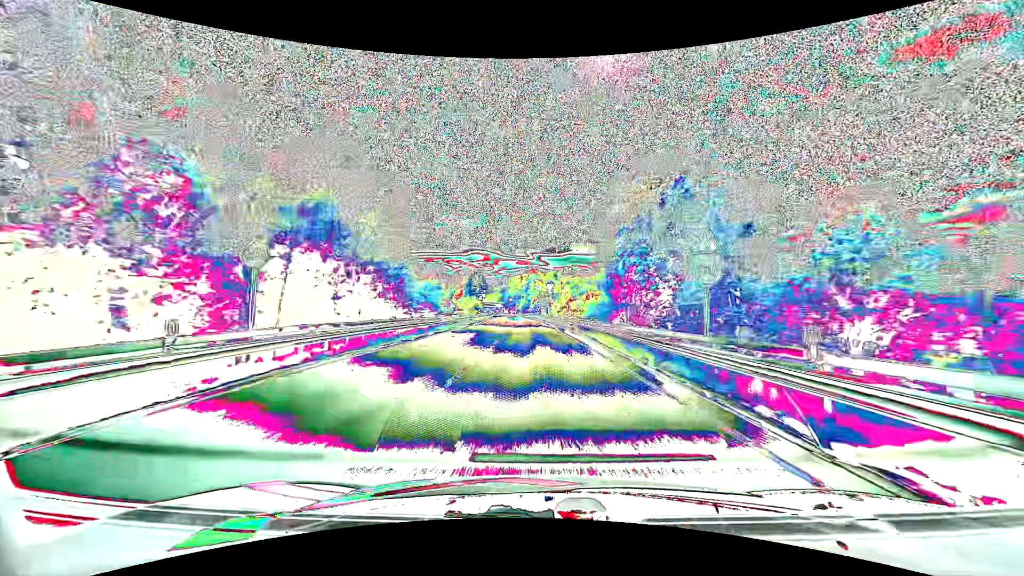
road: primary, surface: asphalt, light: Day
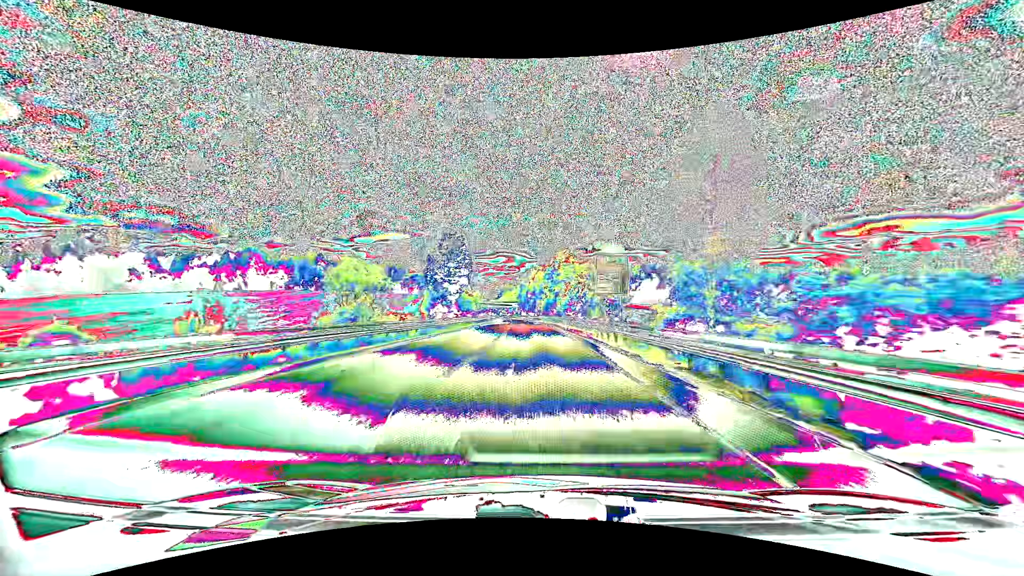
(-1.6, +70.8) m; -3°
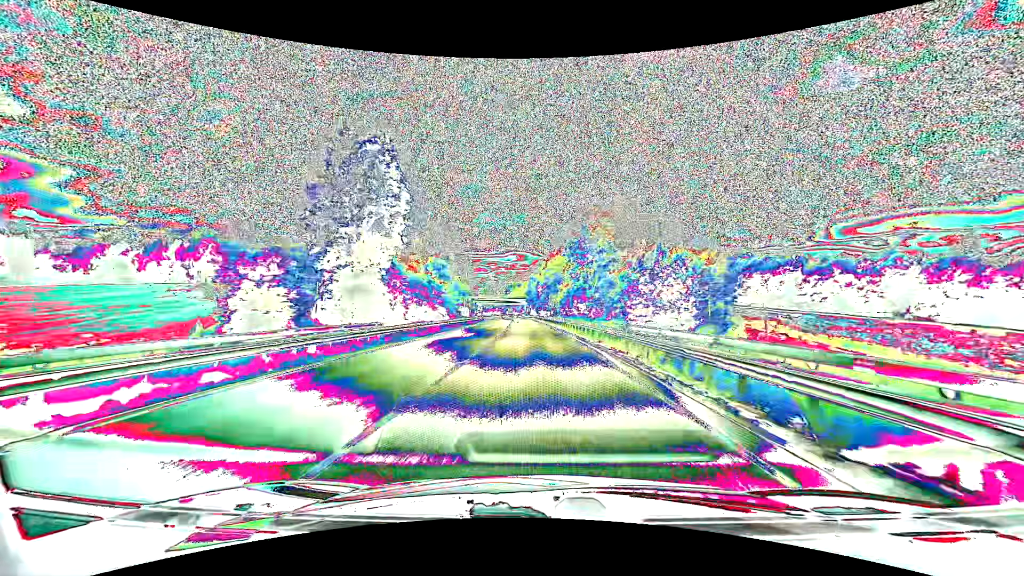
(-0.5, +38.2) m; -1°
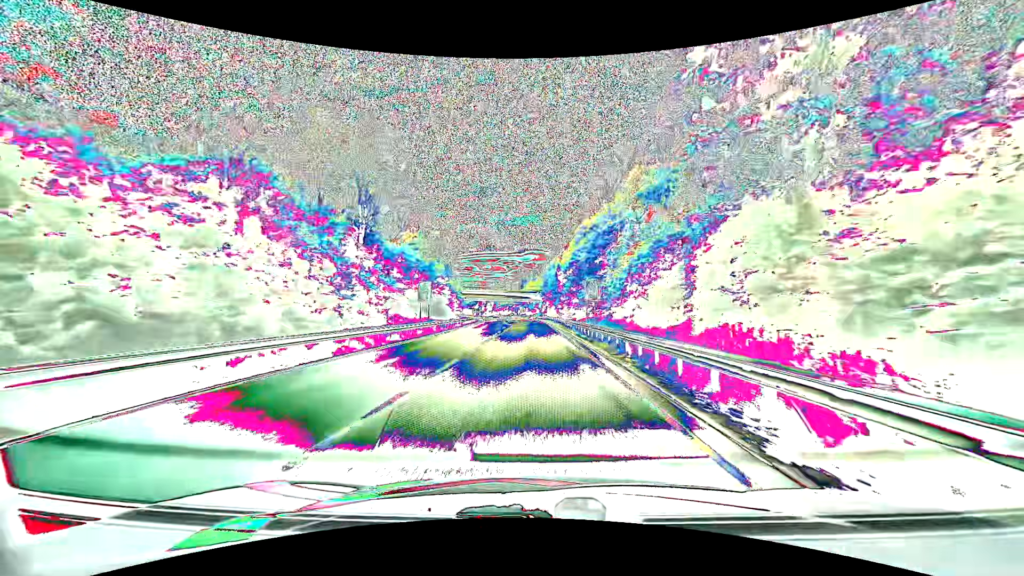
(-0.6, +46.6) m; -2°
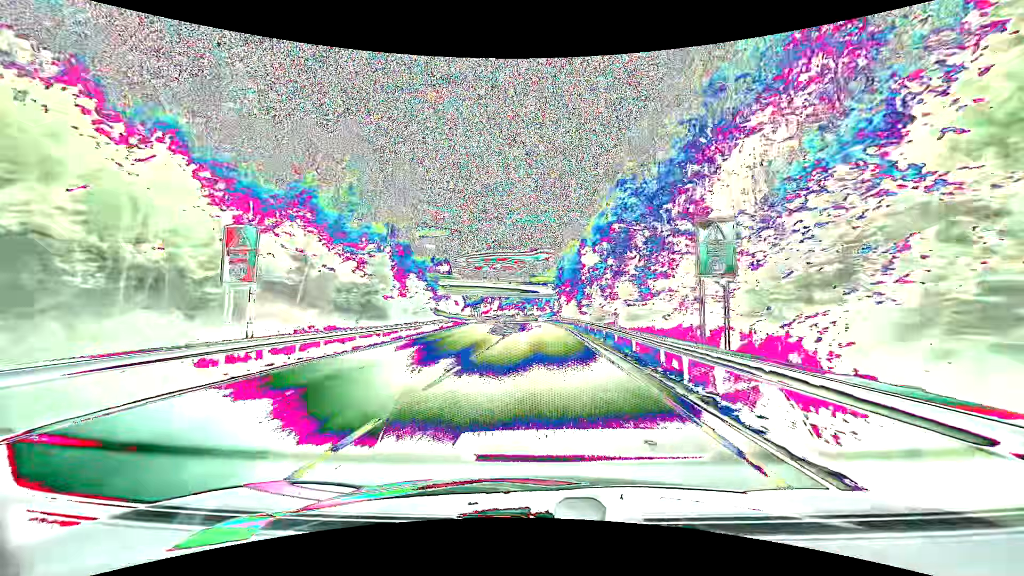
(-0.3, +31.8) m; -1°
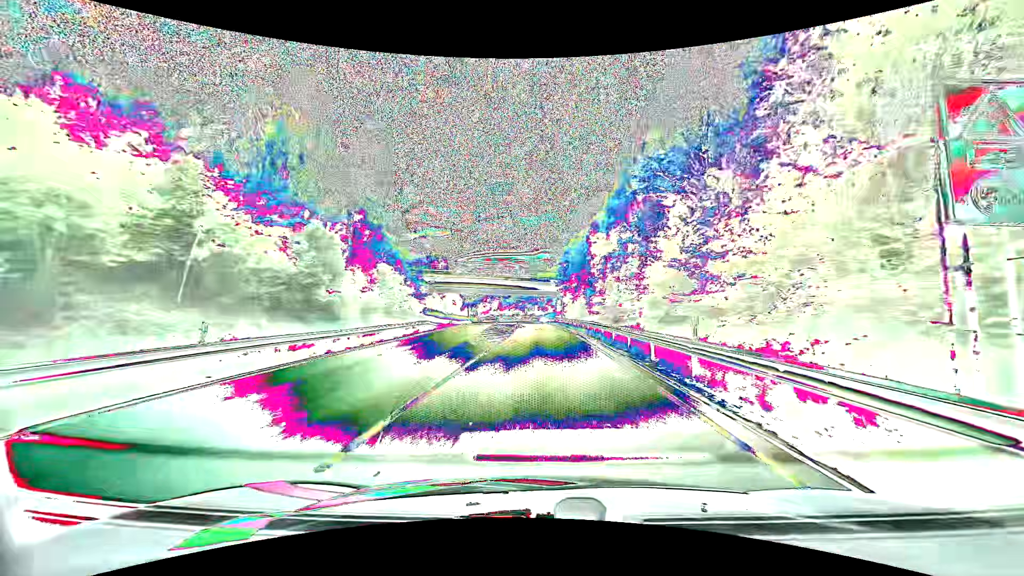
(0.0, +10.1) m; 0°
